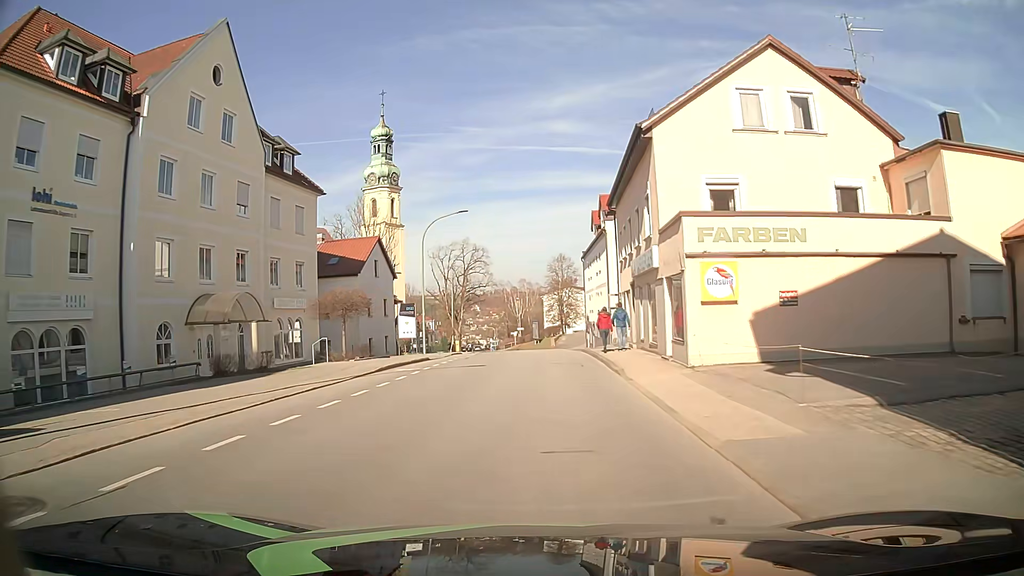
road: tertiary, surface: asphalt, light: Day
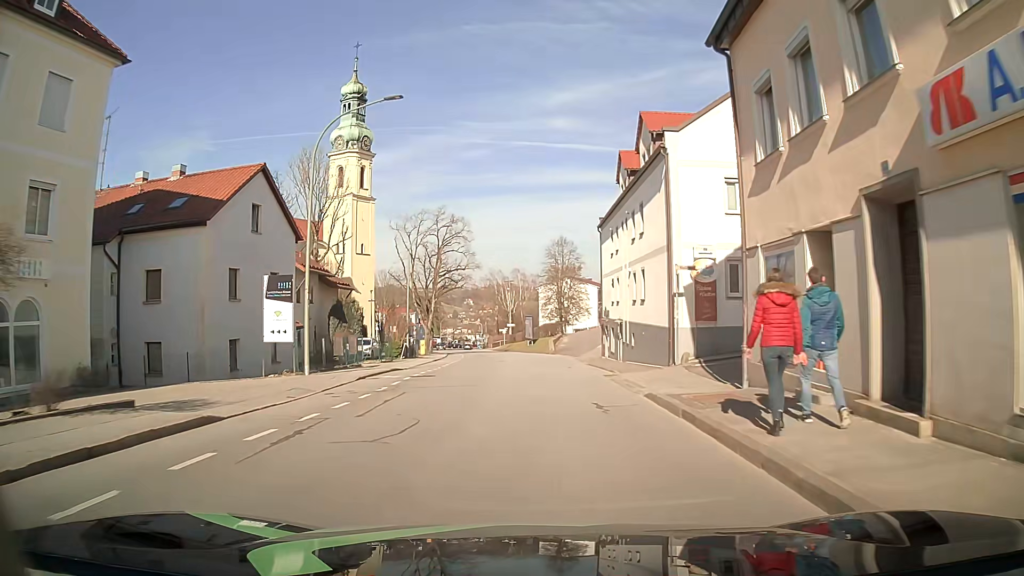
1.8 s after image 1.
(+0.1, +21.1) m; 0°
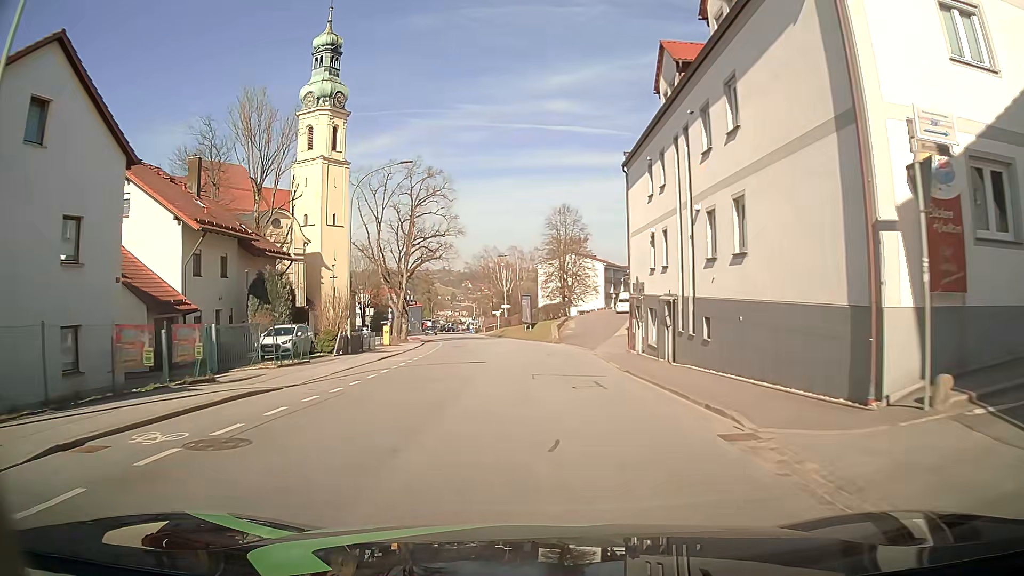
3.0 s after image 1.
(+0.1, +14.3) m; 0°
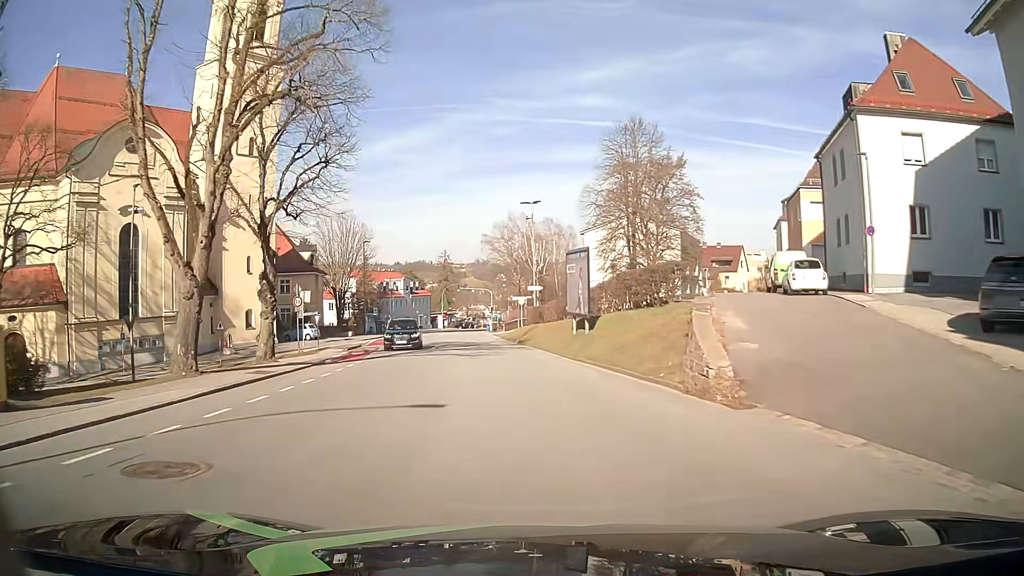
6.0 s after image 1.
(-1.0, +37.9) m; -3°
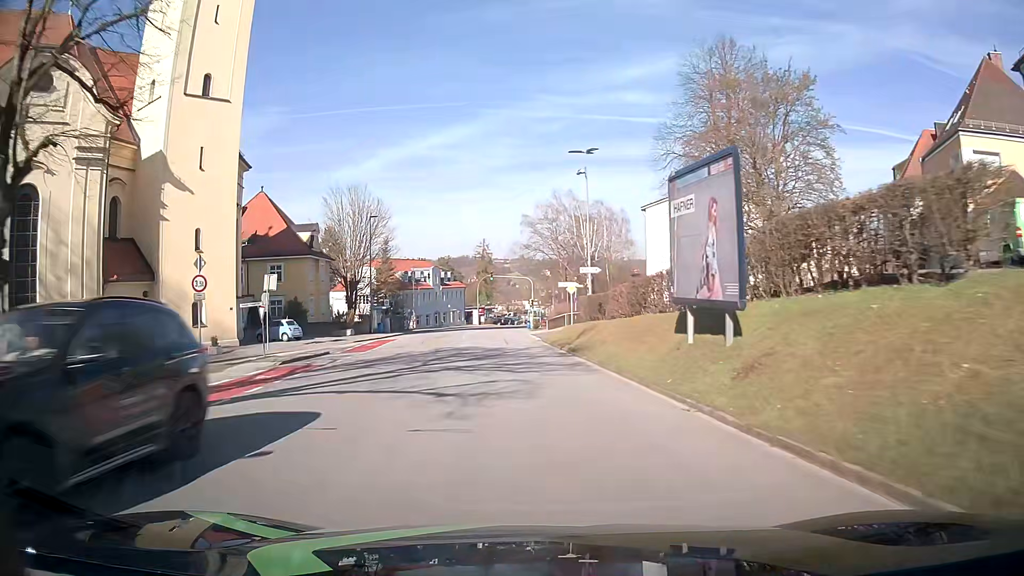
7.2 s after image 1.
(-0.5, +15.6) m; -4°
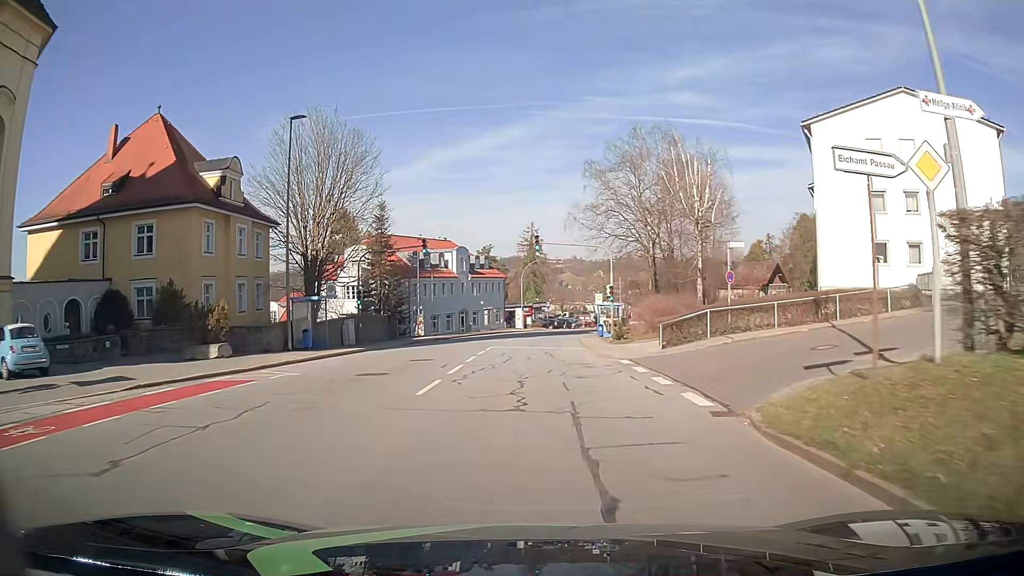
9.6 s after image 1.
(-1.5, +30.8) m; -4°
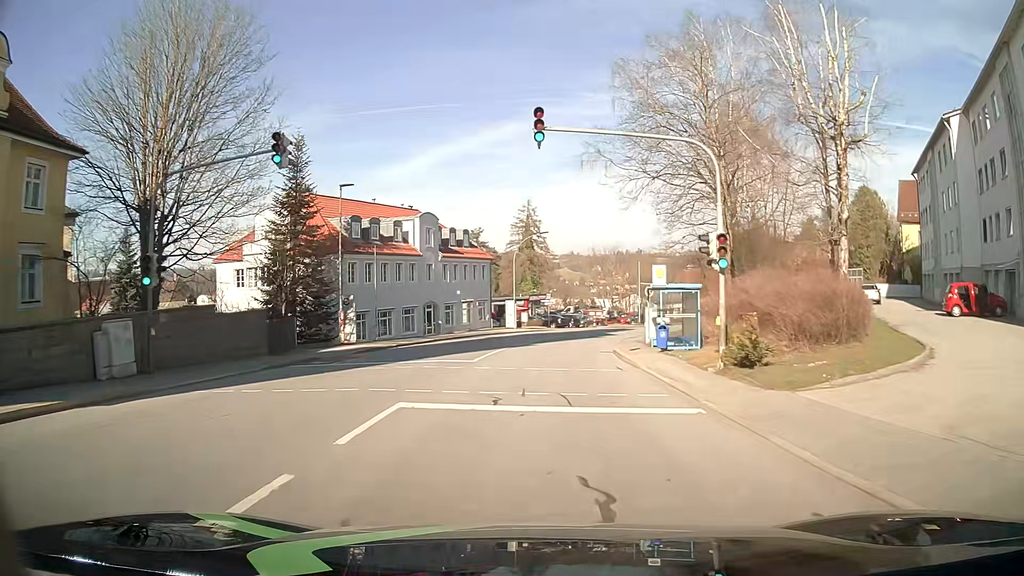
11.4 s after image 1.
(-0.1, +22.6) m; +1°
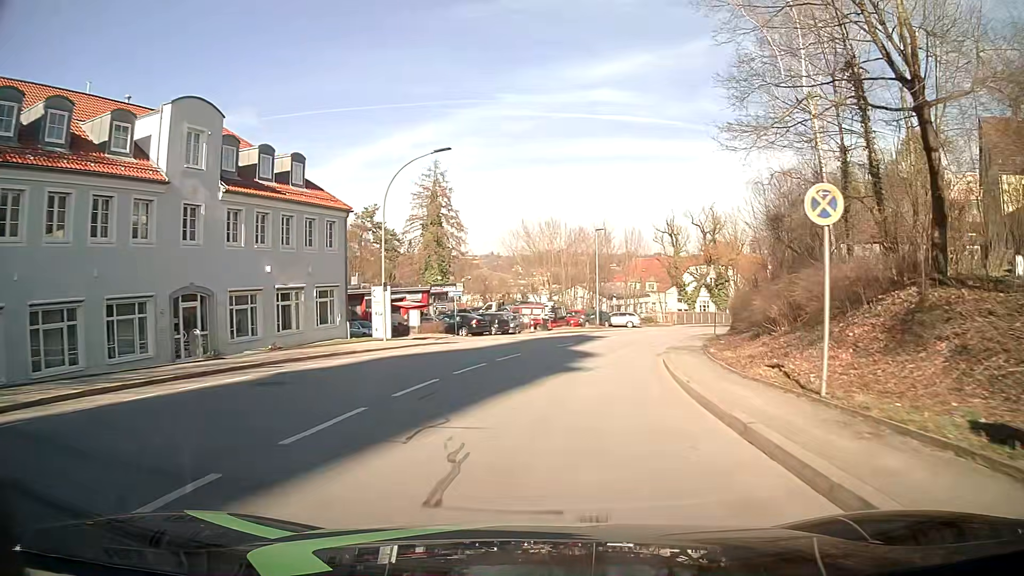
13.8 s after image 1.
(+0.8, +29.9) m; +6°
(0, +10) (+2, +20) (+4, +30) (+7, +39) (+11, +48) (+16, +57) (+21, +65) (+28, +73) (+35, +80) (+41, +88) m
